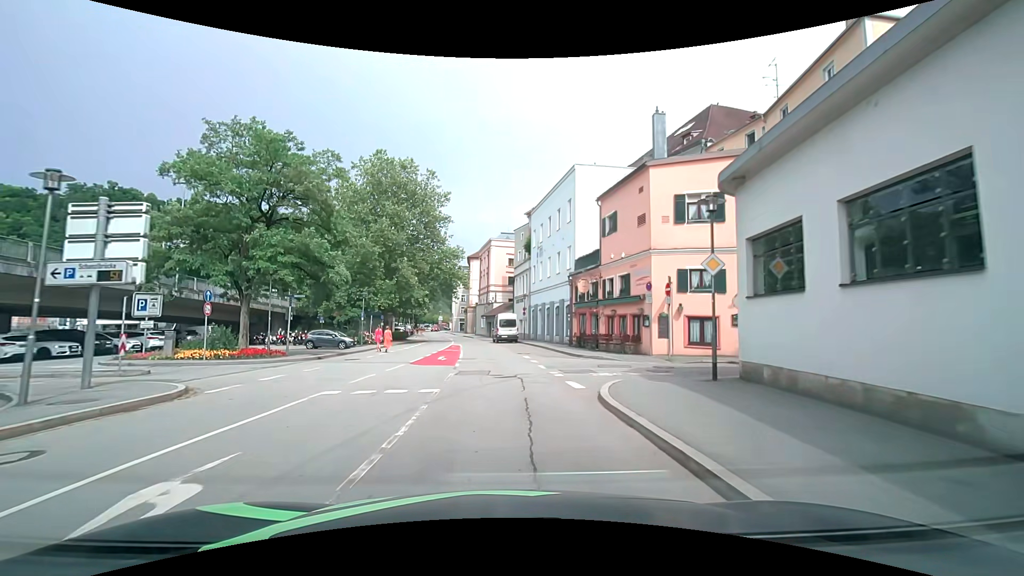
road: residential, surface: asphalt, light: Day
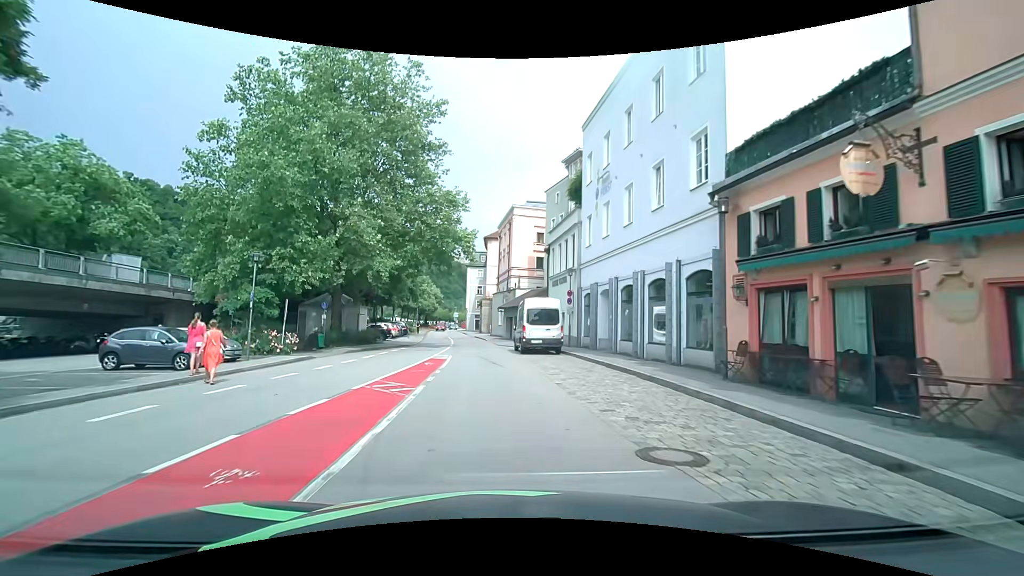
(-0.6, +22.0) m; -4°
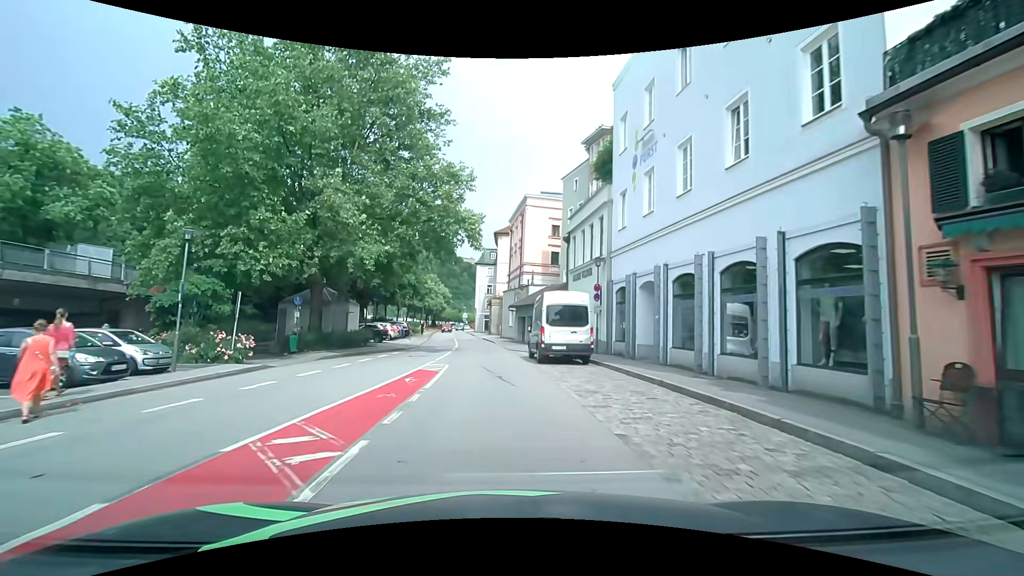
(0.0, +5.5) m; 0°
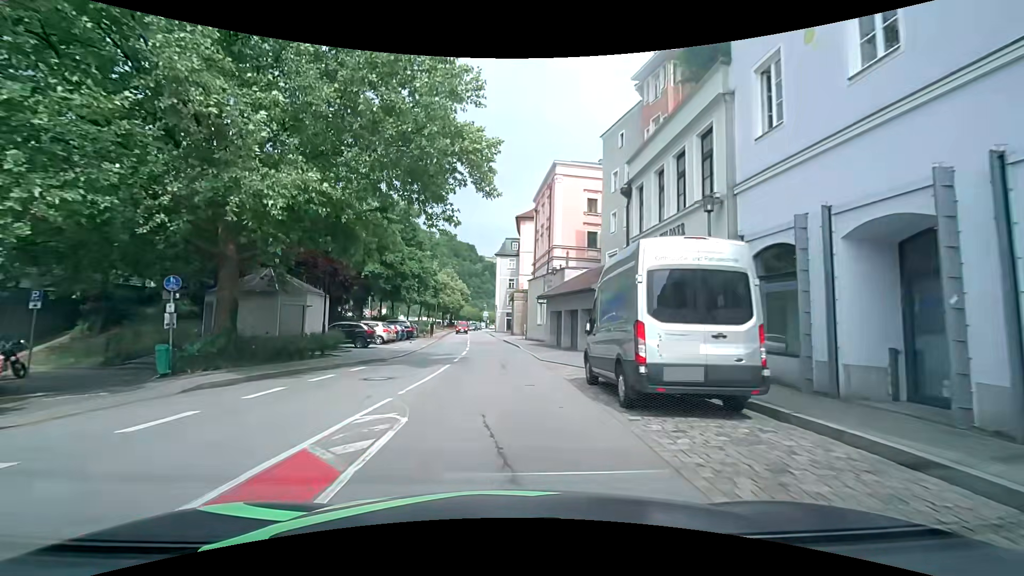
(-0.3, +11.0) m; -3°
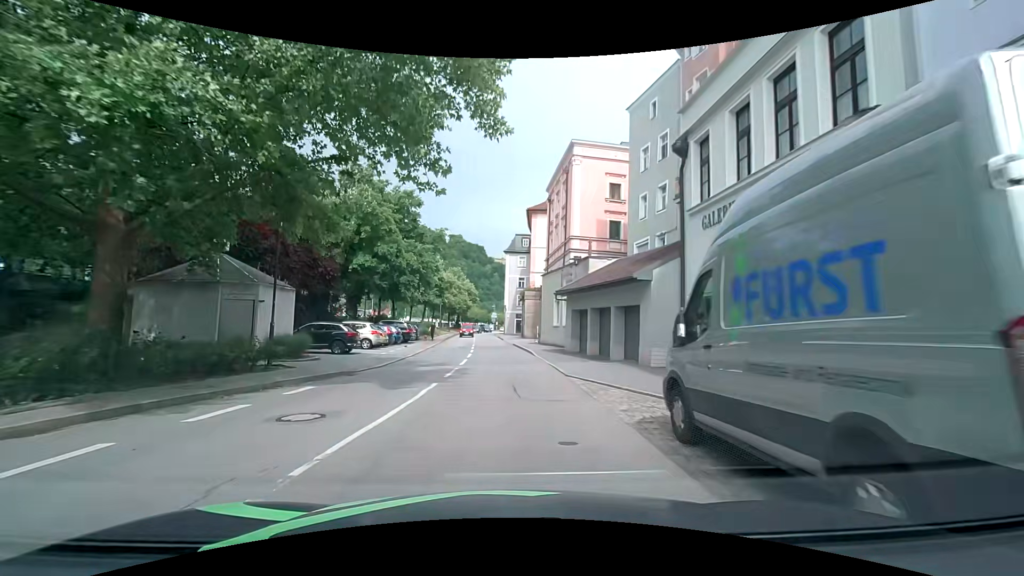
(-0.1, +5.5) m; -2°
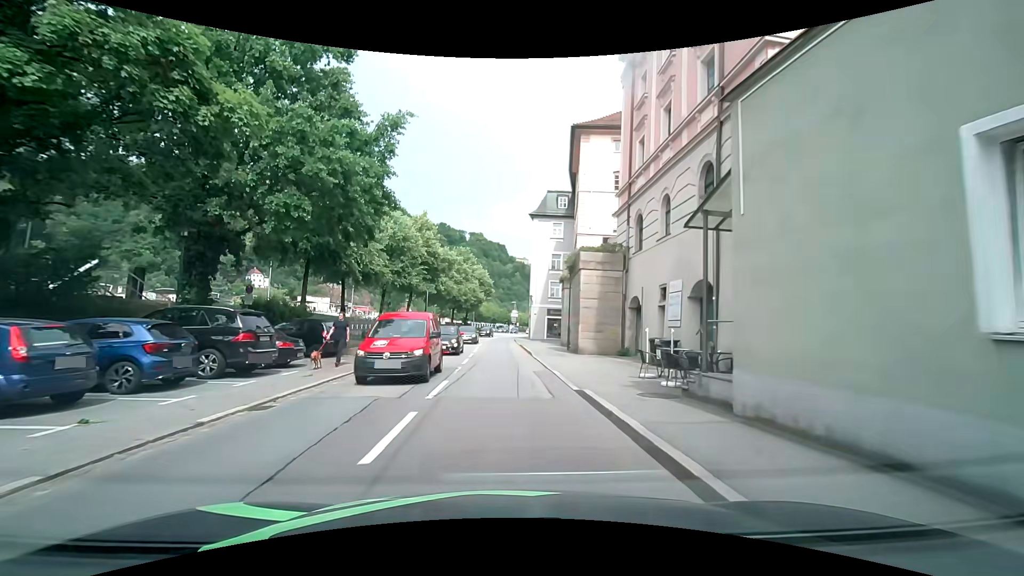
(-0.2, +27.1) m; -2°
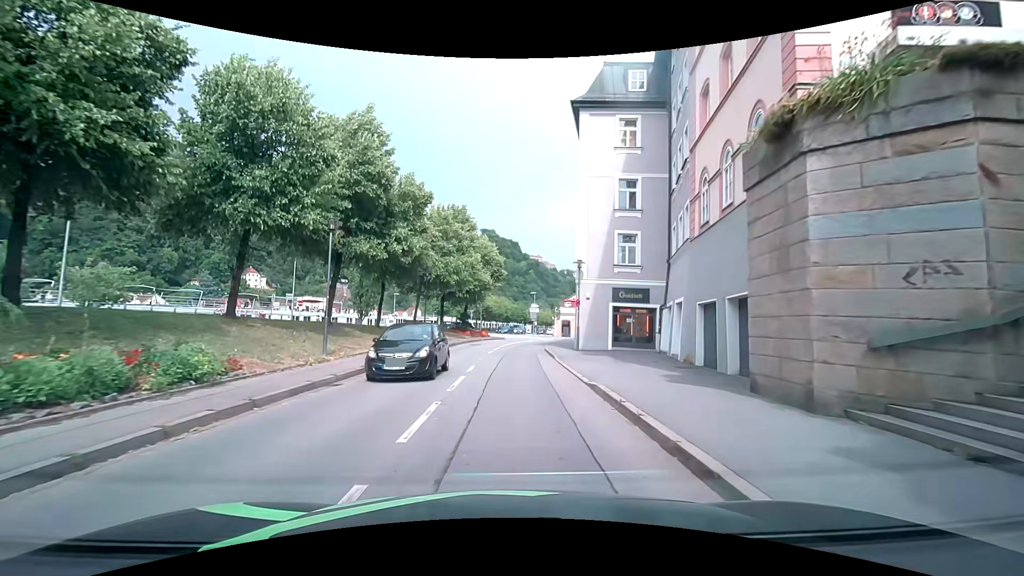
(-0.4, +26.6) m; -2°
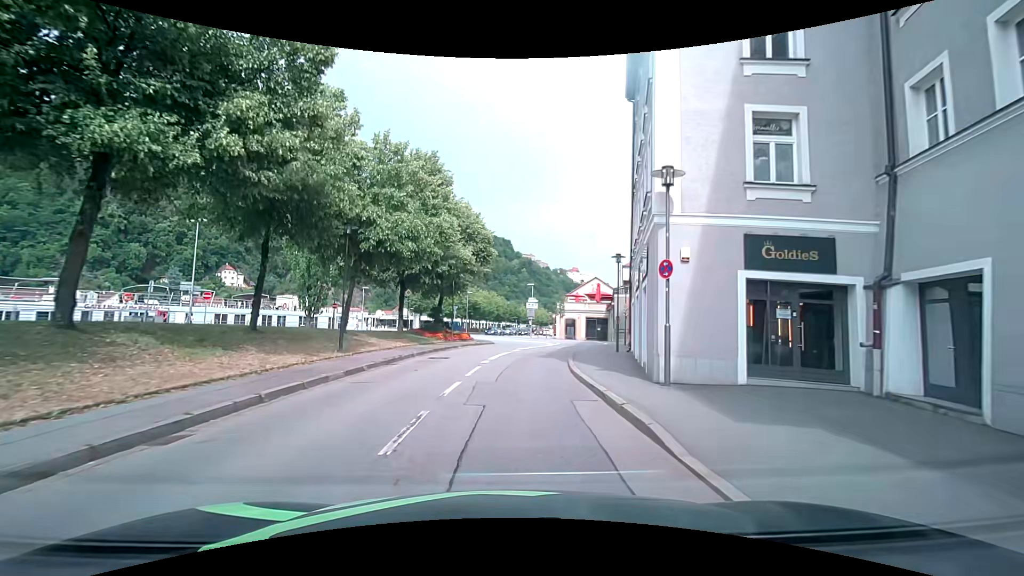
(+0.3, +15.0) m; +2°
